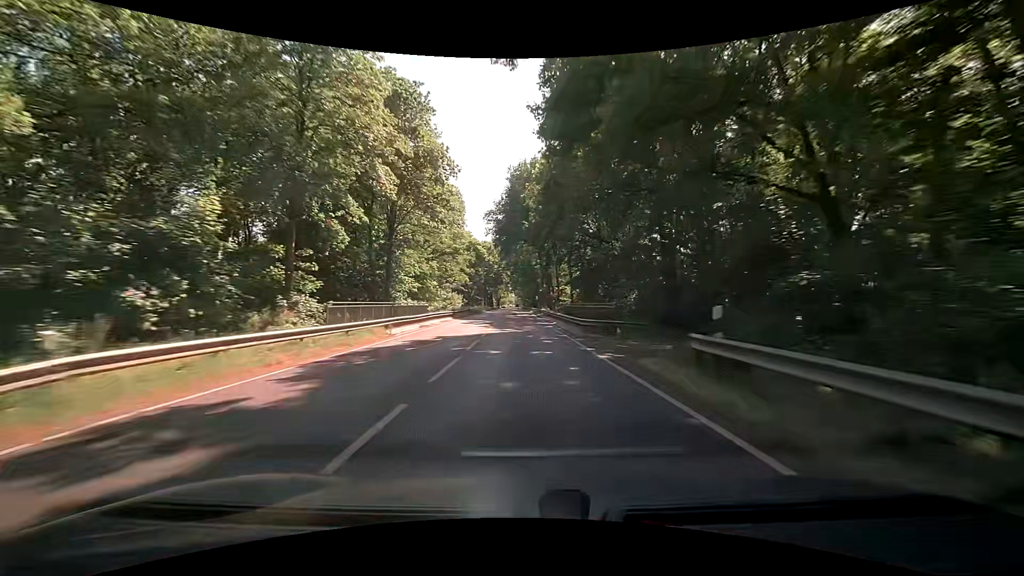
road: primary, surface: asphalt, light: Day
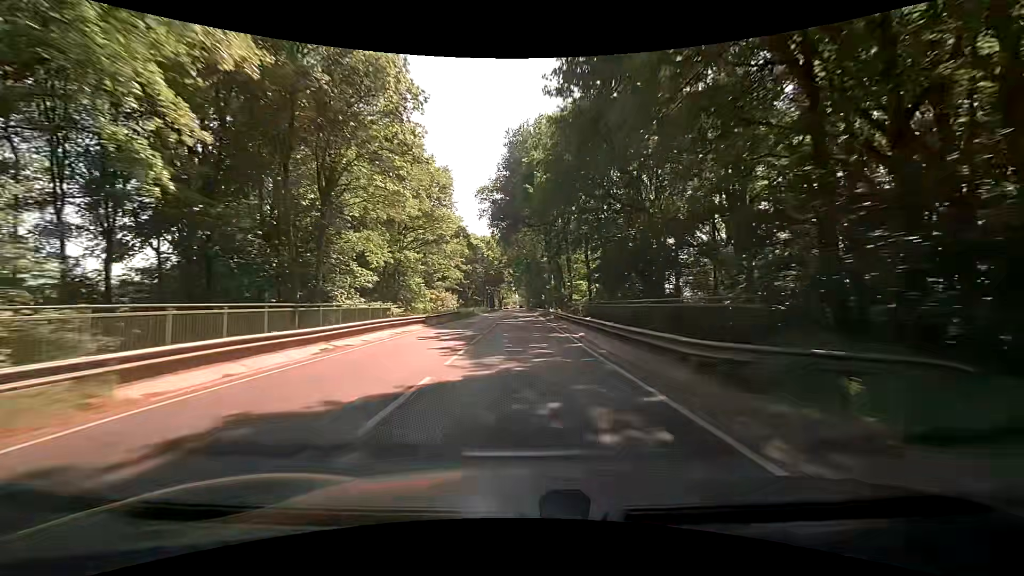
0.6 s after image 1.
(-0.1, +15.9) m; -1°
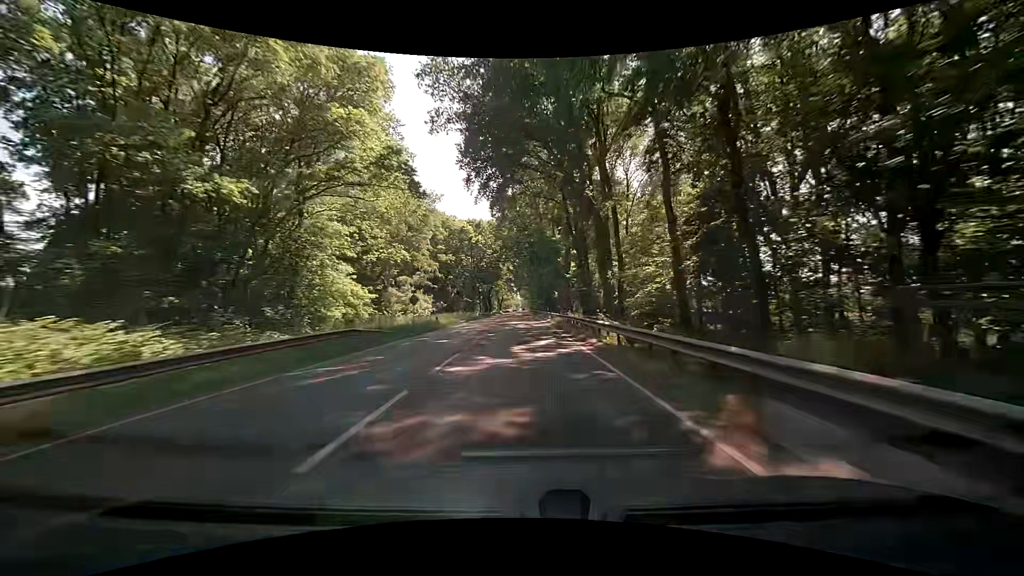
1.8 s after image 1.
(0.0, +31.7) m; 0°
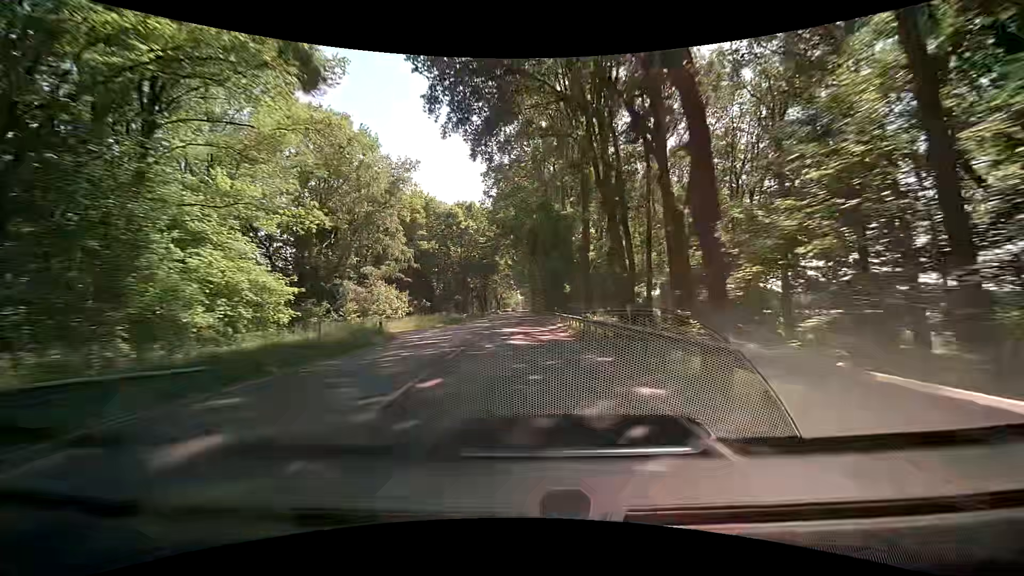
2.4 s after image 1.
(-0.1, +15.8) m; 0°
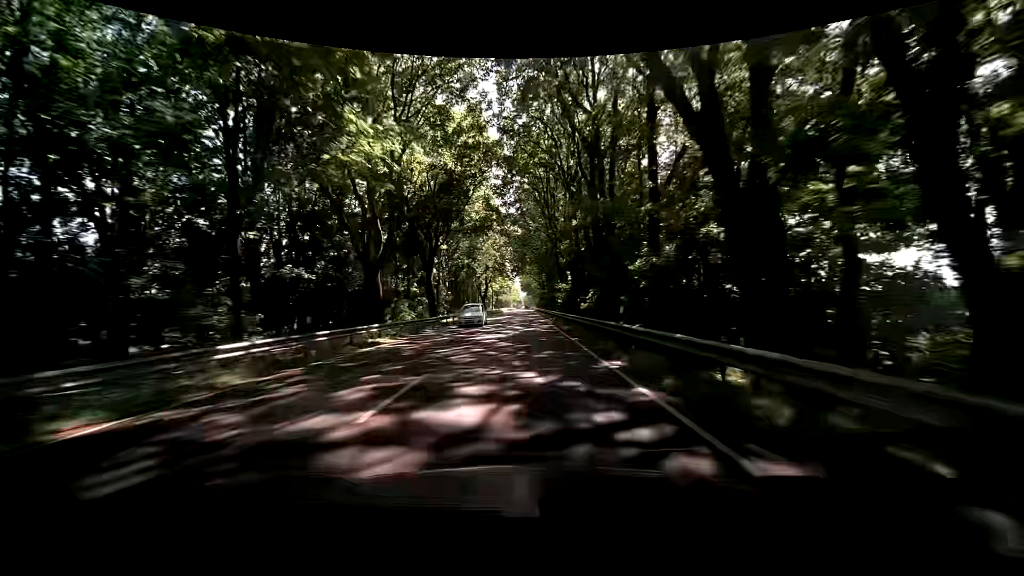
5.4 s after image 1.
(-0.5, +79.0) m; 0°
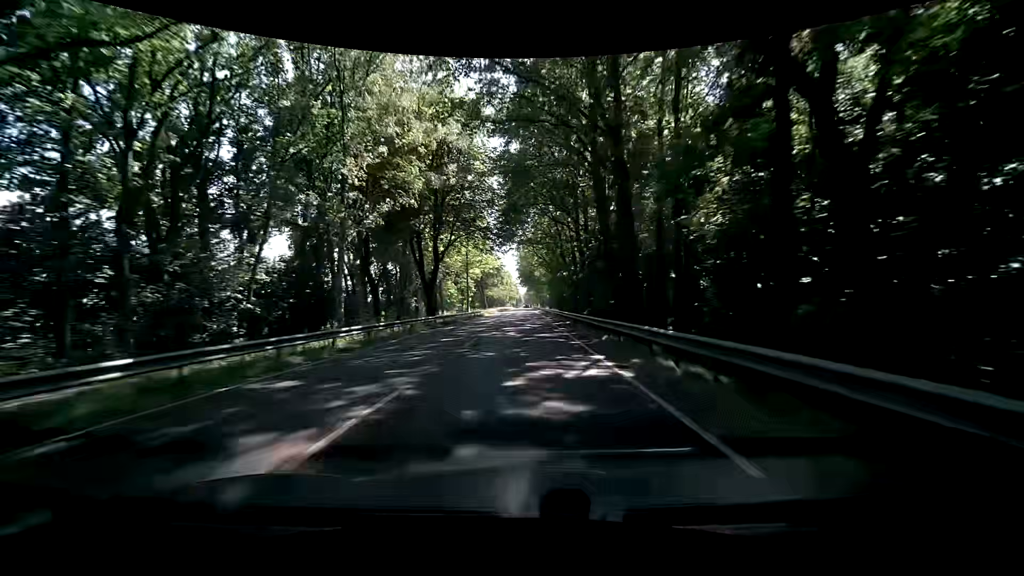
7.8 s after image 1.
(-0.9, +61.8) m; -1°
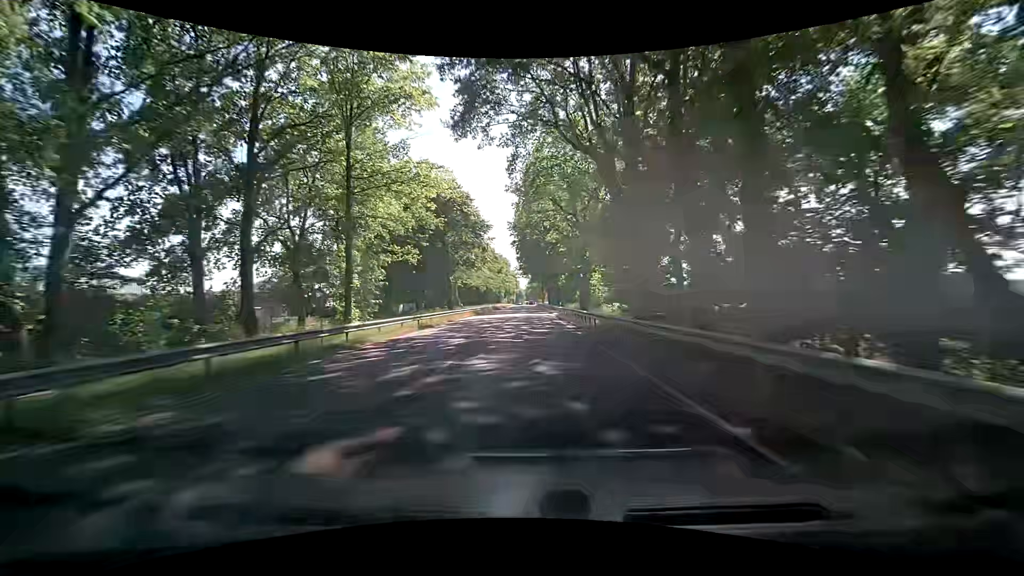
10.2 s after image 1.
(+0.3, +55.1) m; 0°
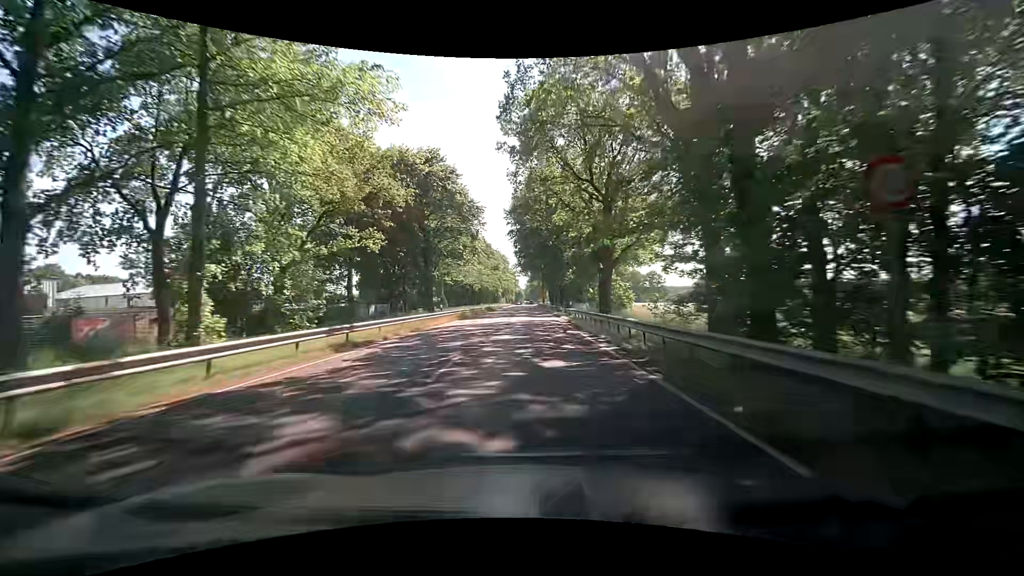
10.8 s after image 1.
(0.0, +11.9) m; 0°
